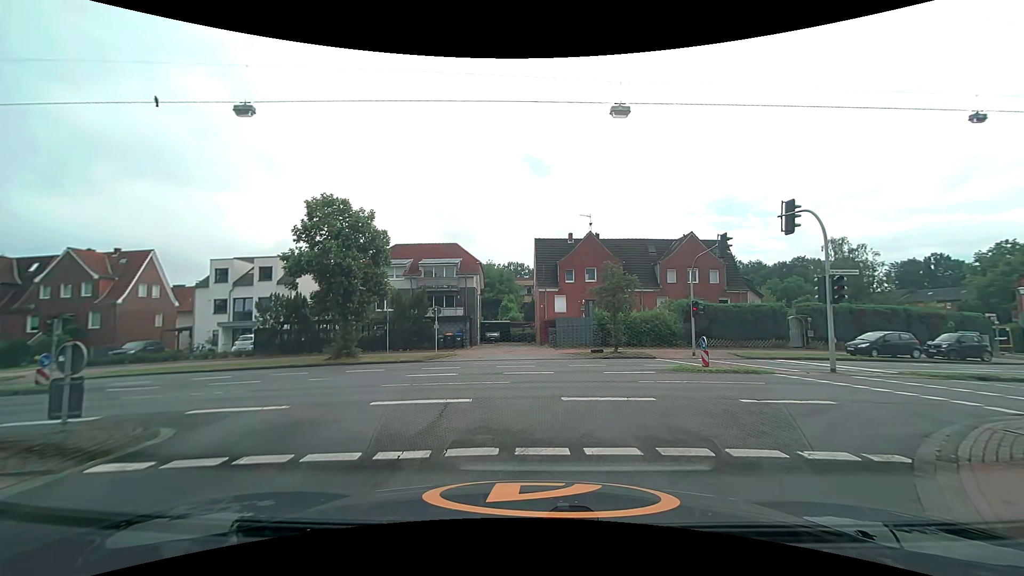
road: unclassified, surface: asphalt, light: Day
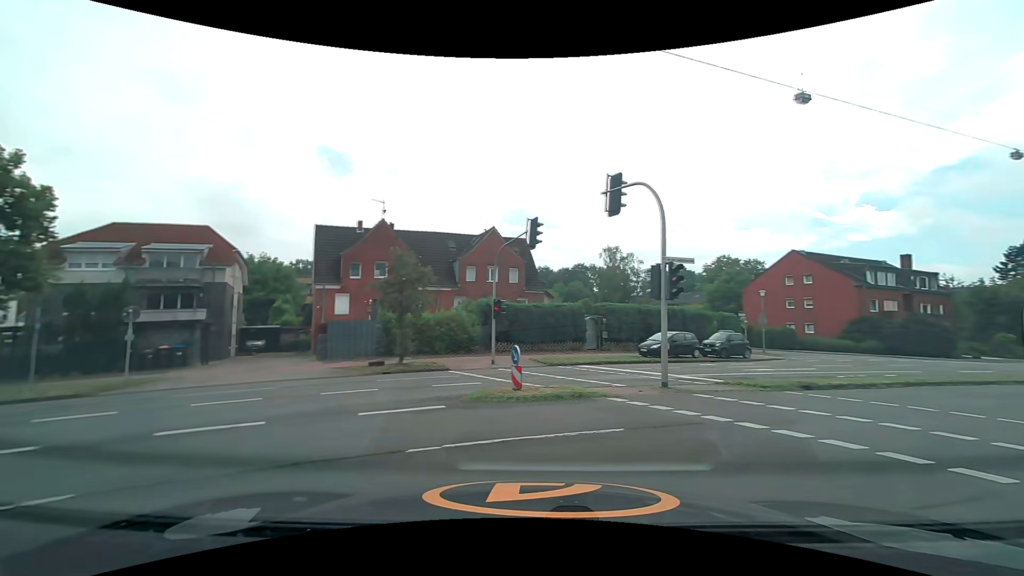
(+0.8, +6.5) m; +22°
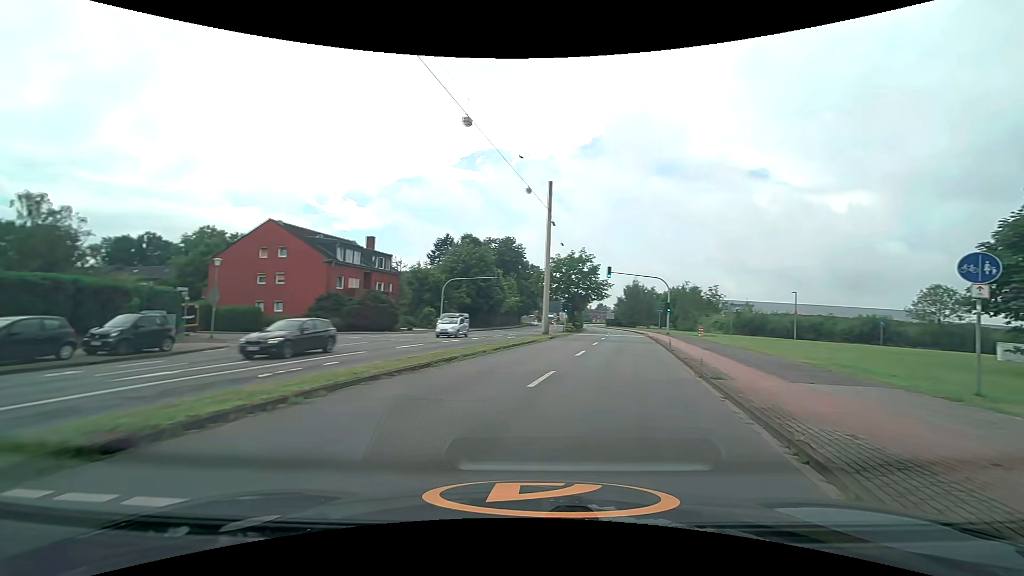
(+4.0, +8.0) m; +52°
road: secondary
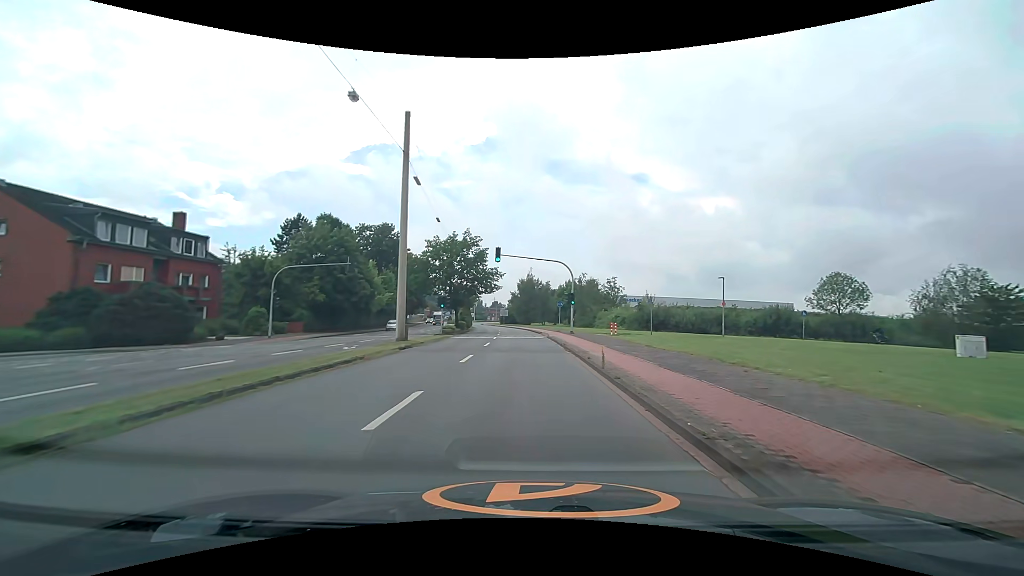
(+2.4, +12.9) m; +14°
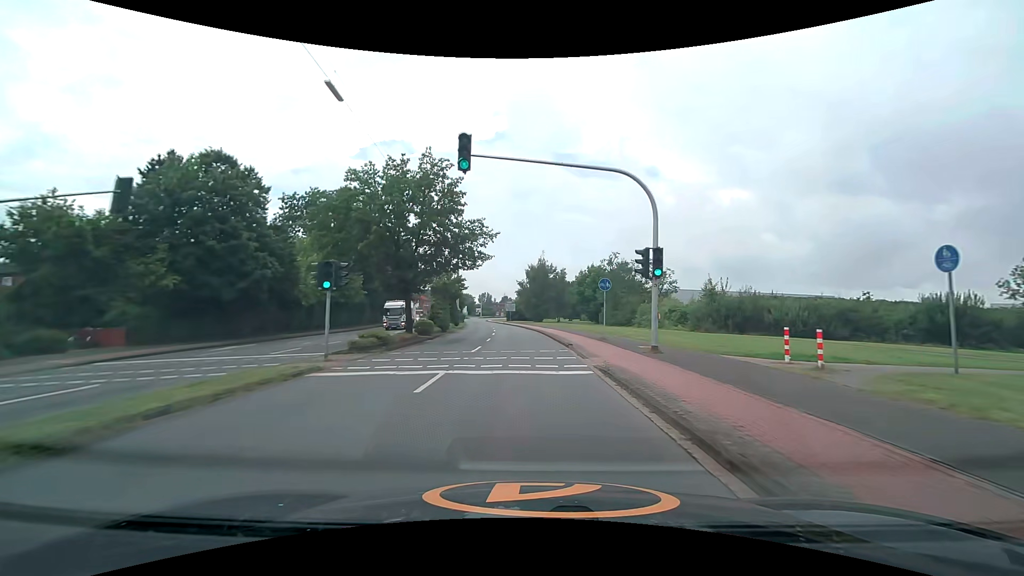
(-0.2, +24.2) m; -1°
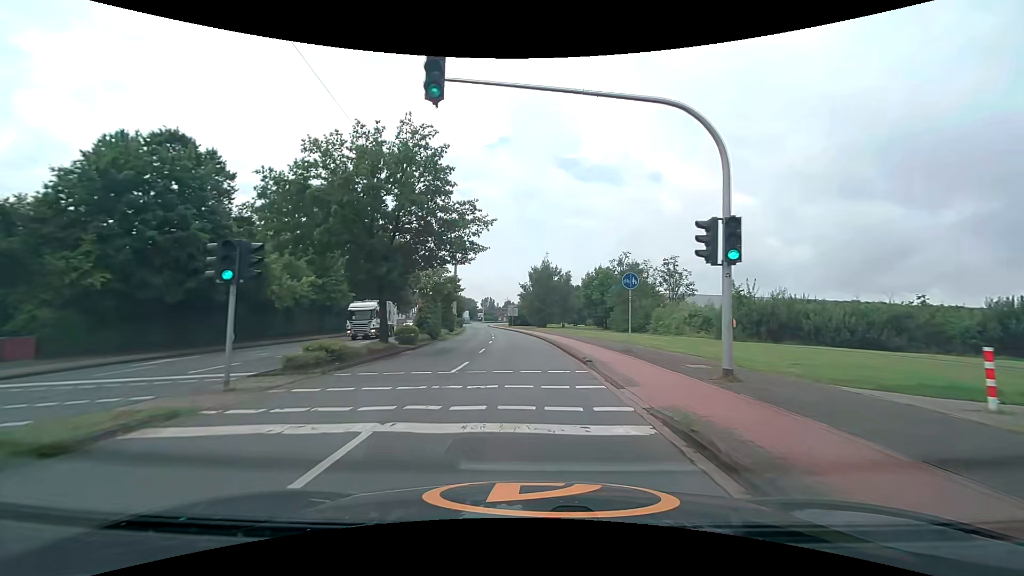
(0.0, +5.4) m; 0°
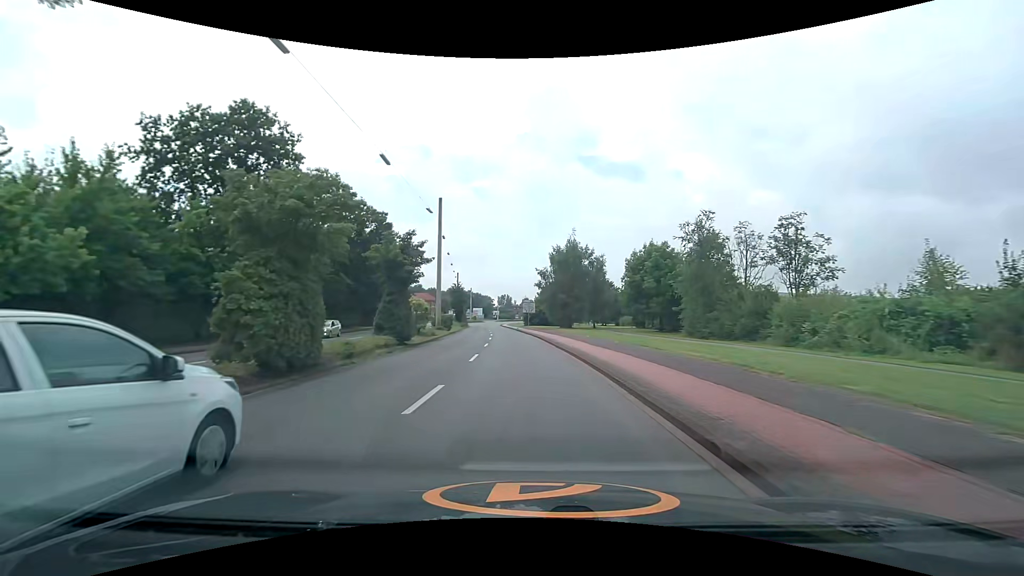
(-0.3, +22.9) m; -1°
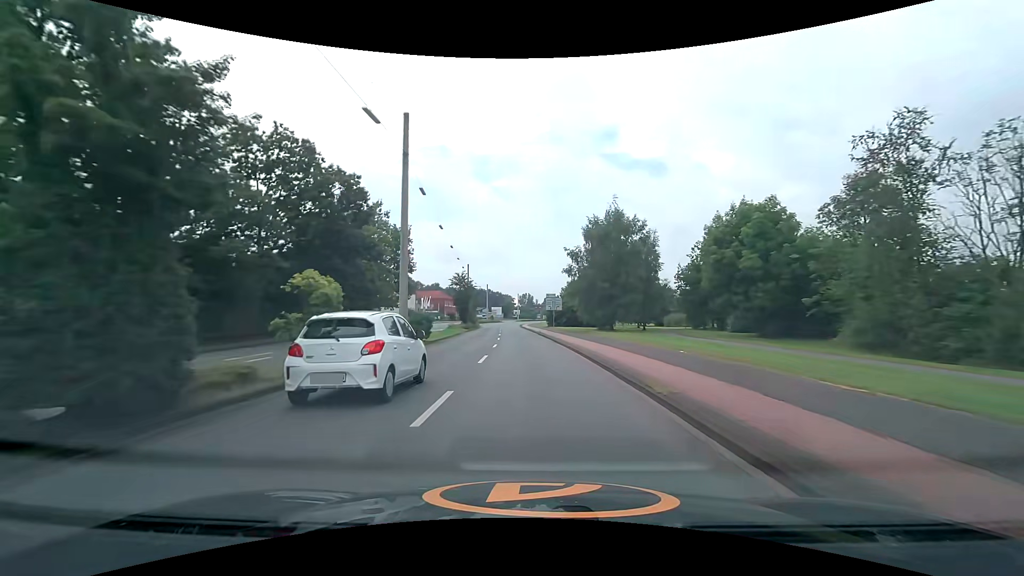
(-0.6, +18.6) m; -3°
(0, +10) (0, +20) (0, +30) (-1, +40) (-1, +50) (-2, +60) (-2, +70) (-3, +80) (-3, +90) (-4, +100) m
